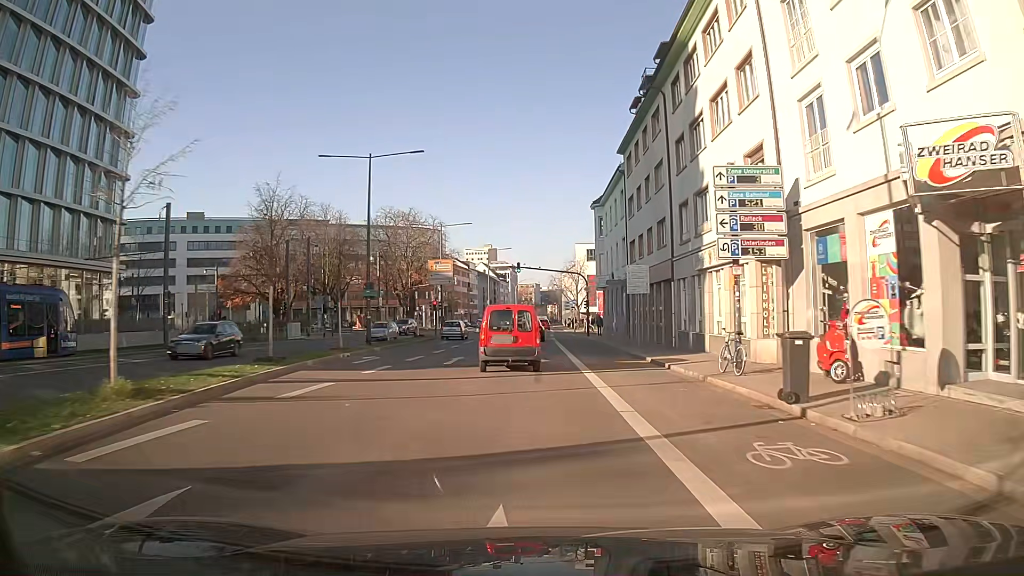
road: primary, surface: asphalt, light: Day
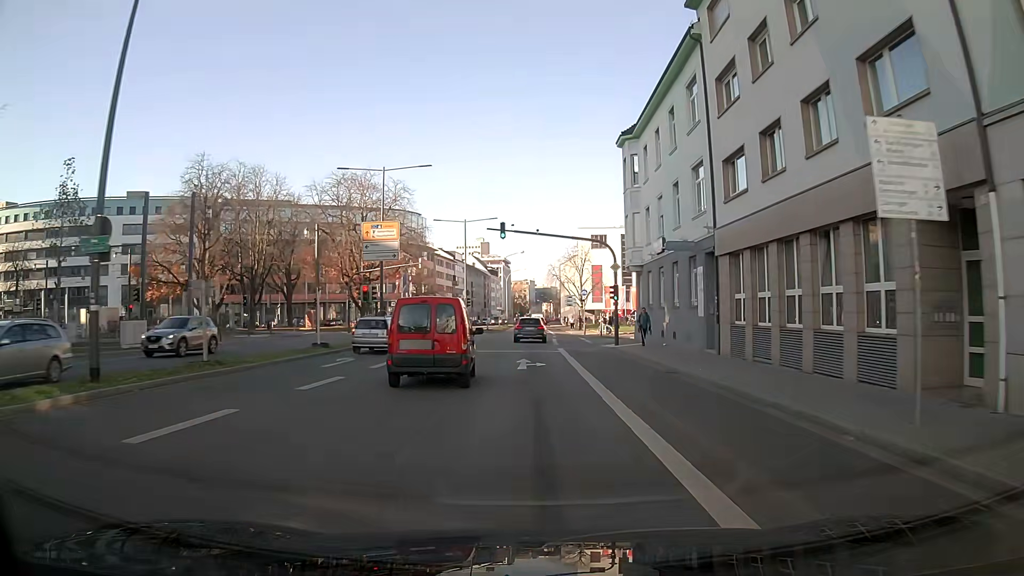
(0.0, +23.0) m; 0°
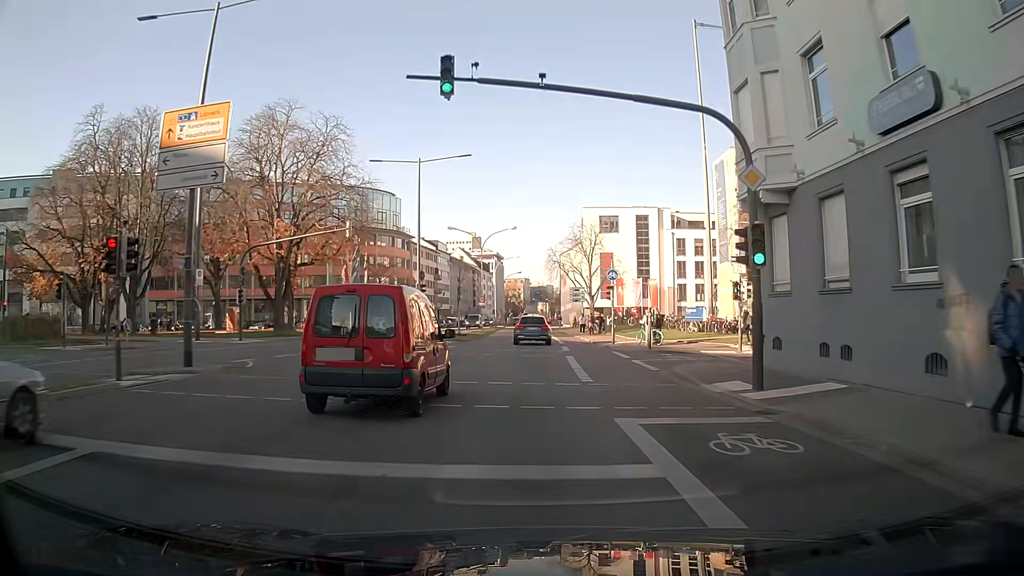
(+0.2, +22.8) m; +1°
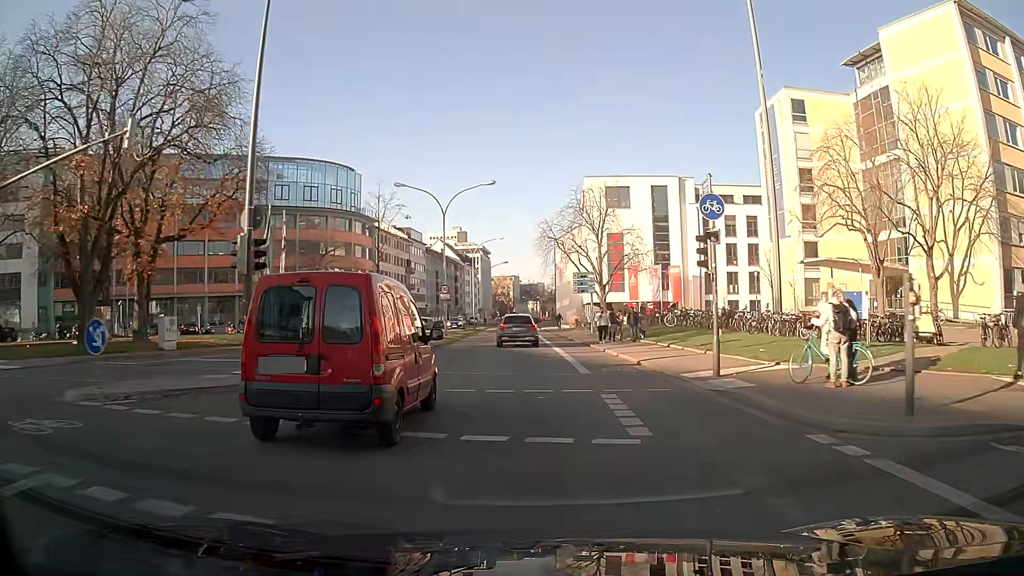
(+0.3, +21.2) m; +1°
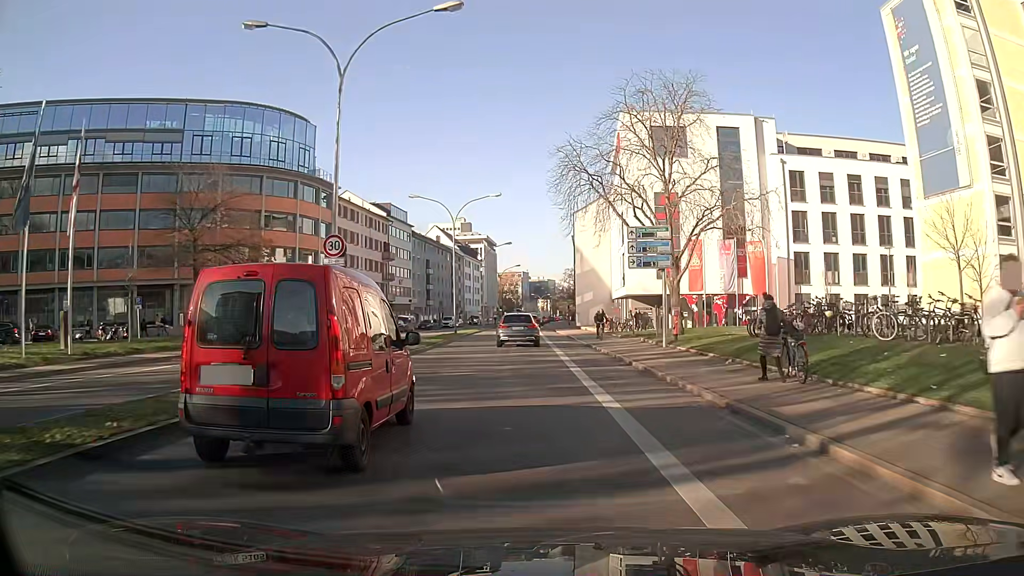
(-0.3, +25.4) m; -2°
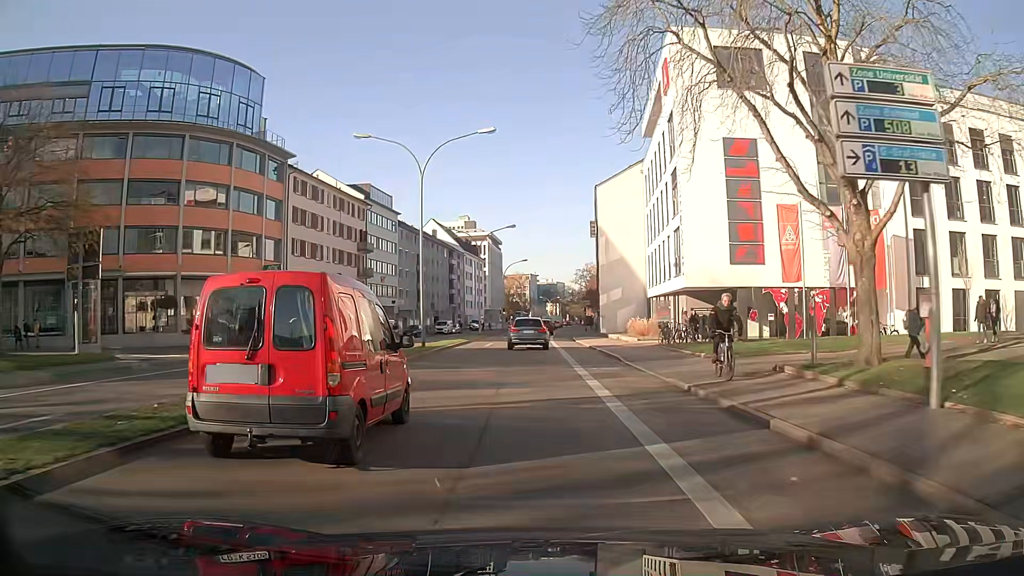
(0.0, +17.7) m; 0°
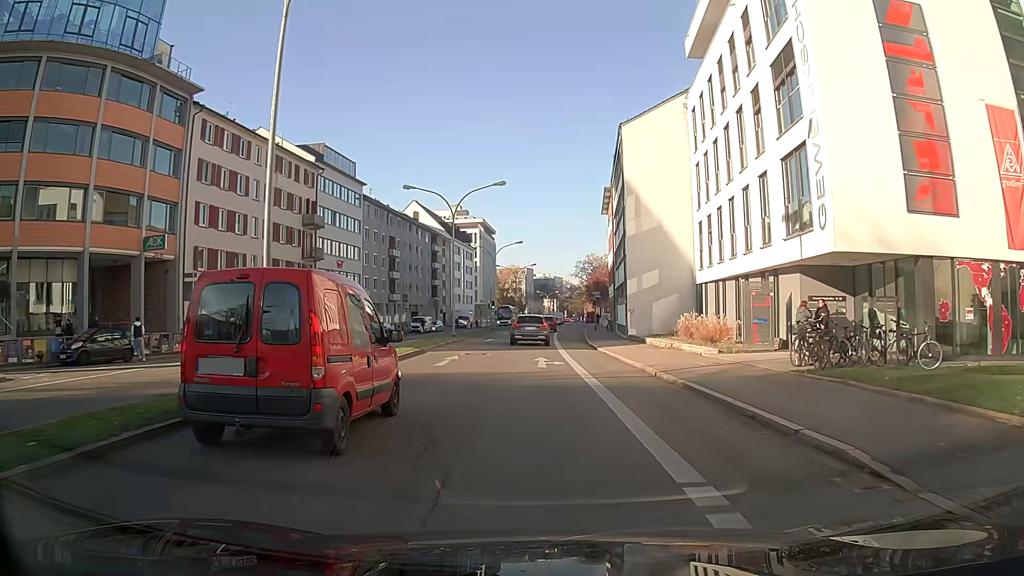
(-0.3, +18.0) m; 0°
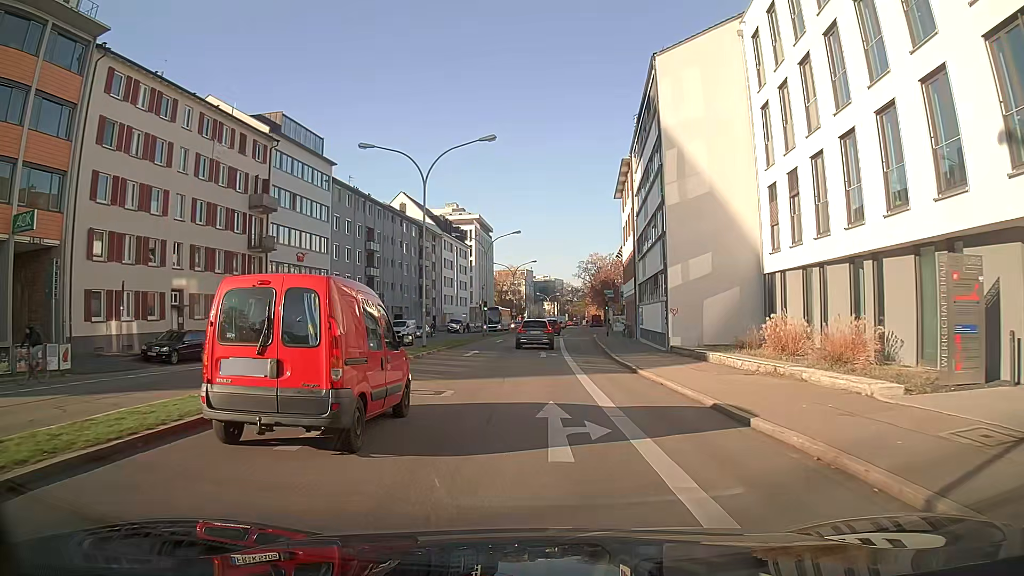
(+0.1, +11.7) m; +1°
